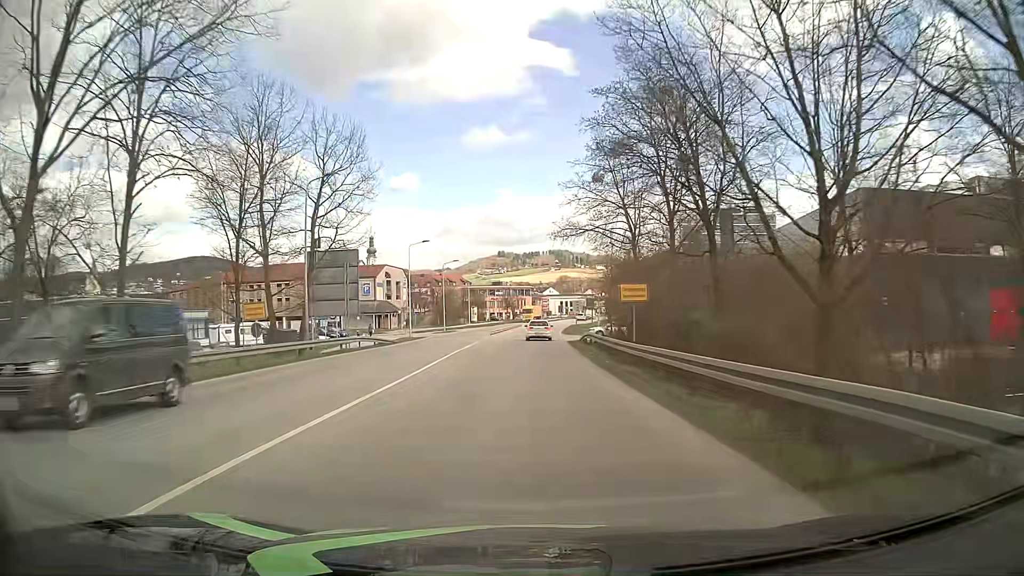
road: secondary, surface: asphalt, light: Day
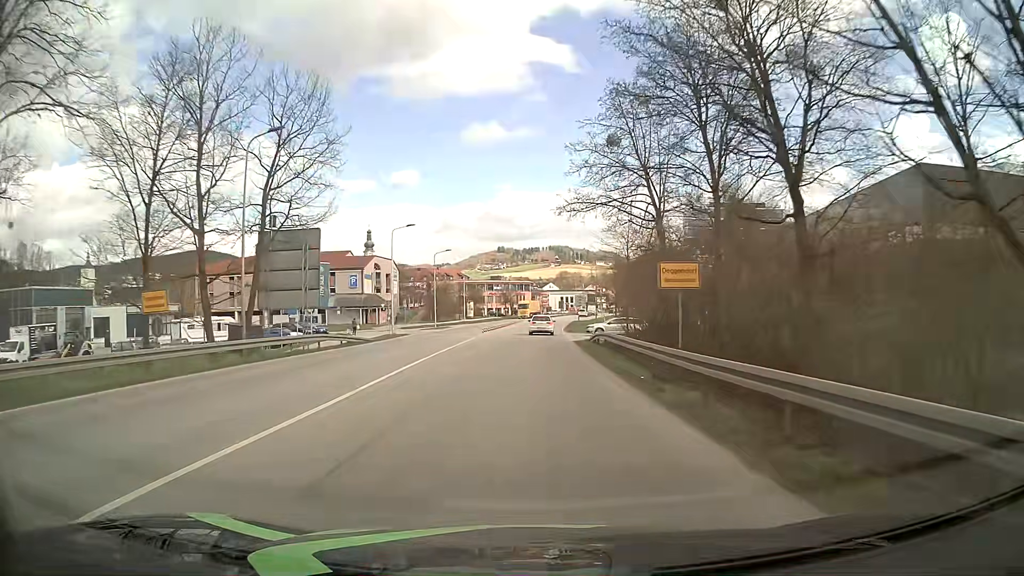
(0.0, +7.6) m; 0°
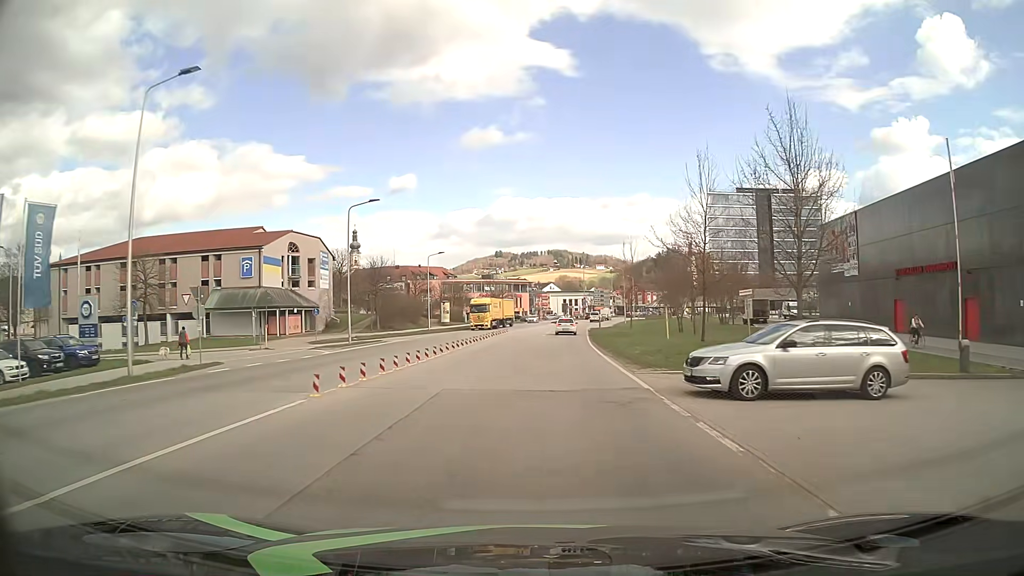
(-0.2, +37.3) m; 0°
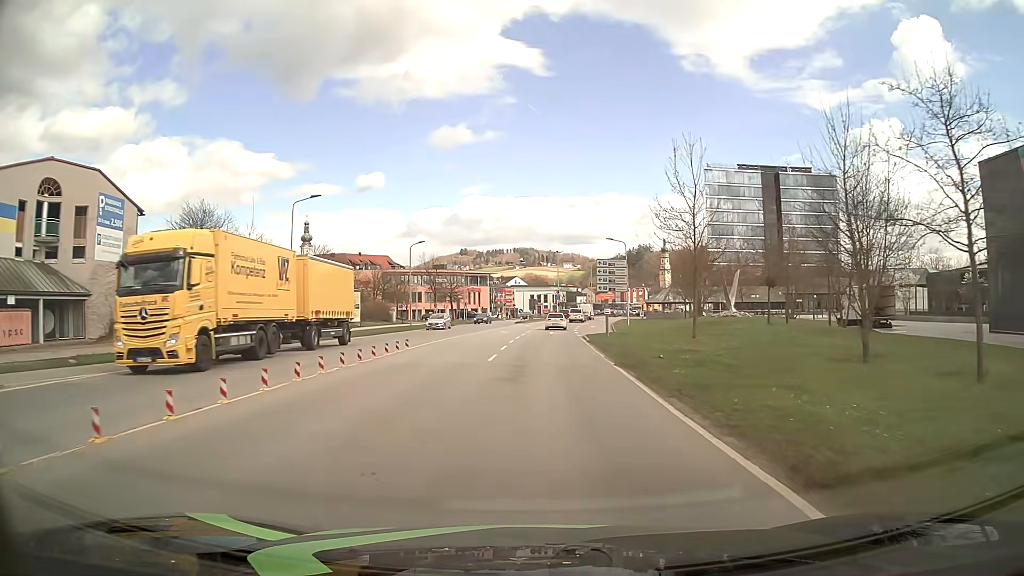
(+1.0, +35.5) m; +3°
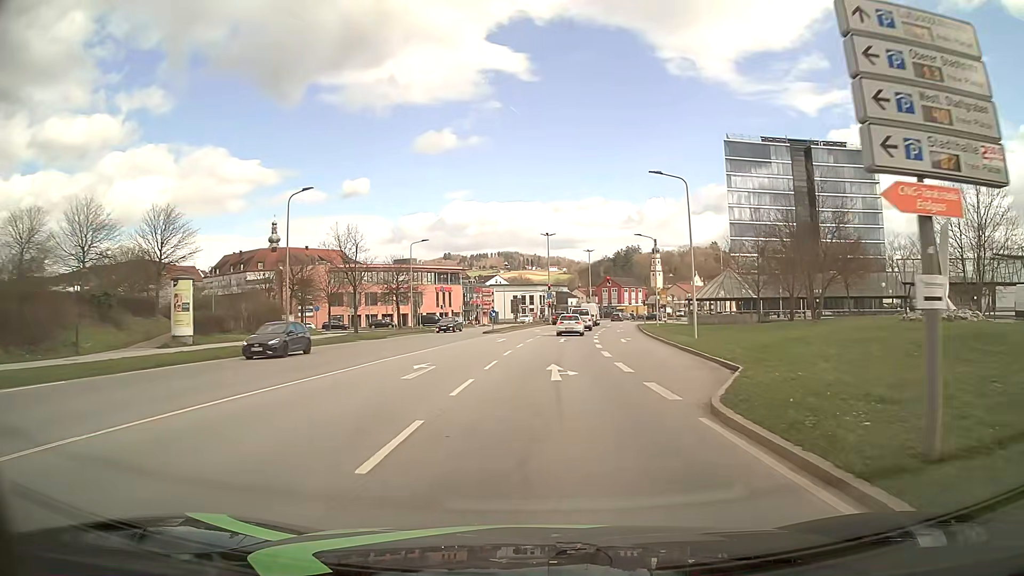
(+0.3, +32.3) m; +1°
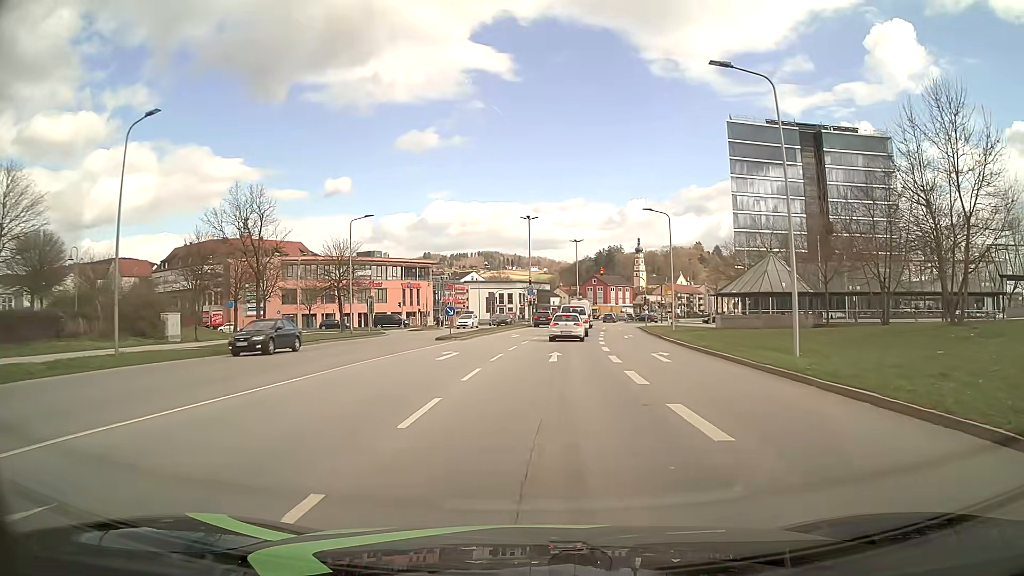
(+0.2, +15.6) m; +2°
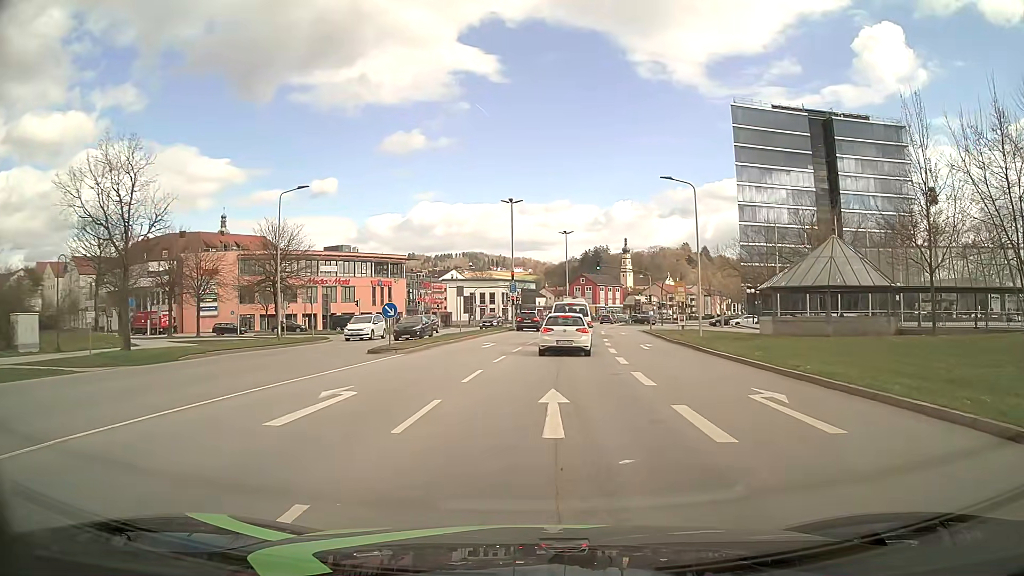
(+0.1, +11.9) m; +1°
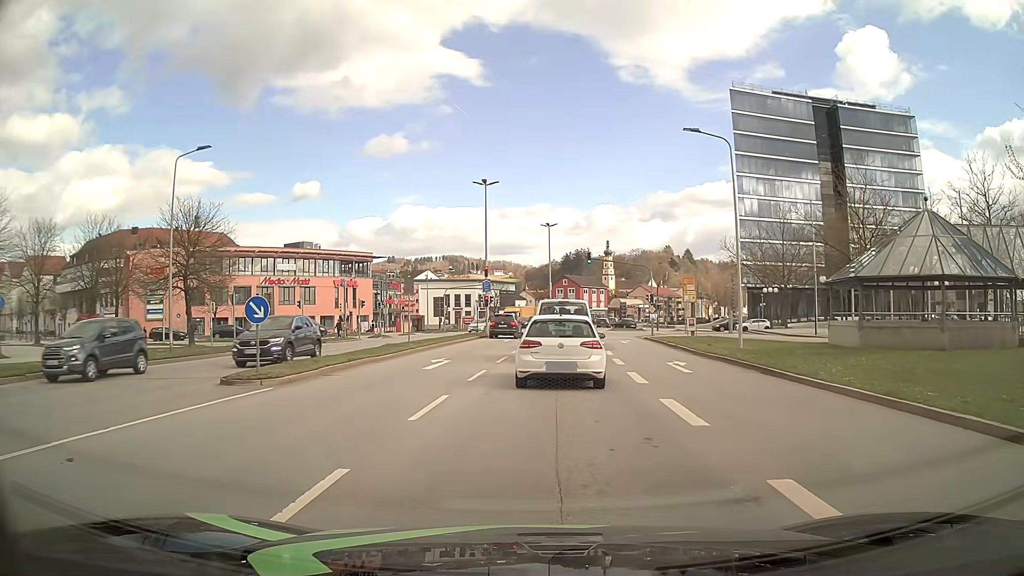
(+0.1, +10.4) m; +1°
